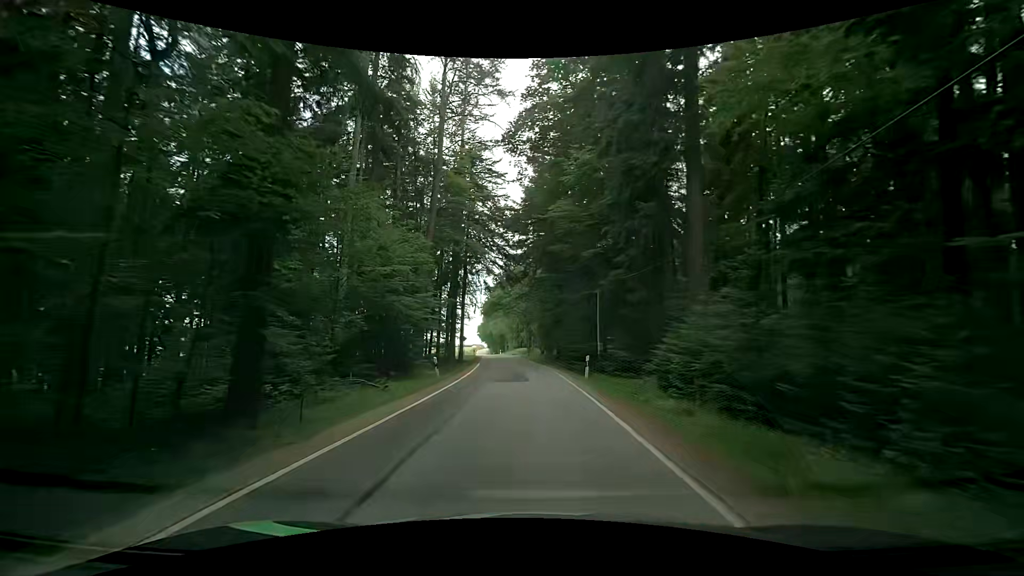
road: tertiary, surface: asphalt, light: Day
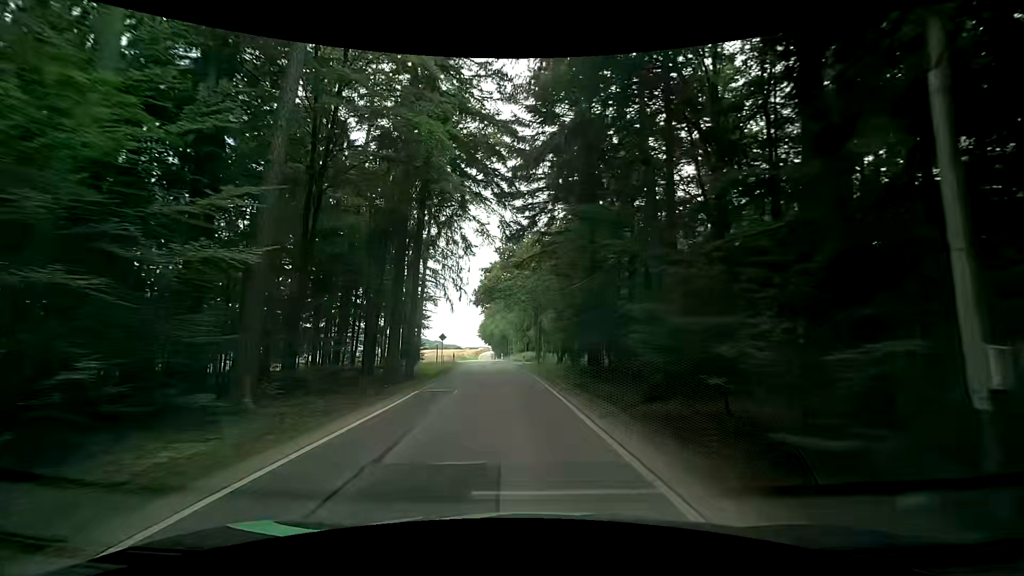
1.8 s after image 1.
(+0.2, +23.4) m; -1°
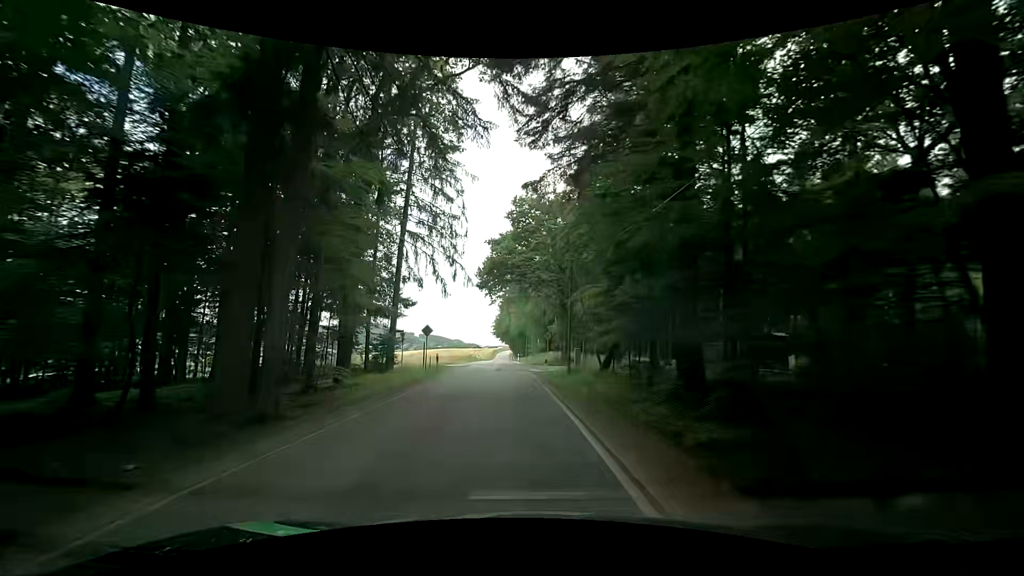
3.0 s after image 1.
(-0.1, +15.5) m; -2°
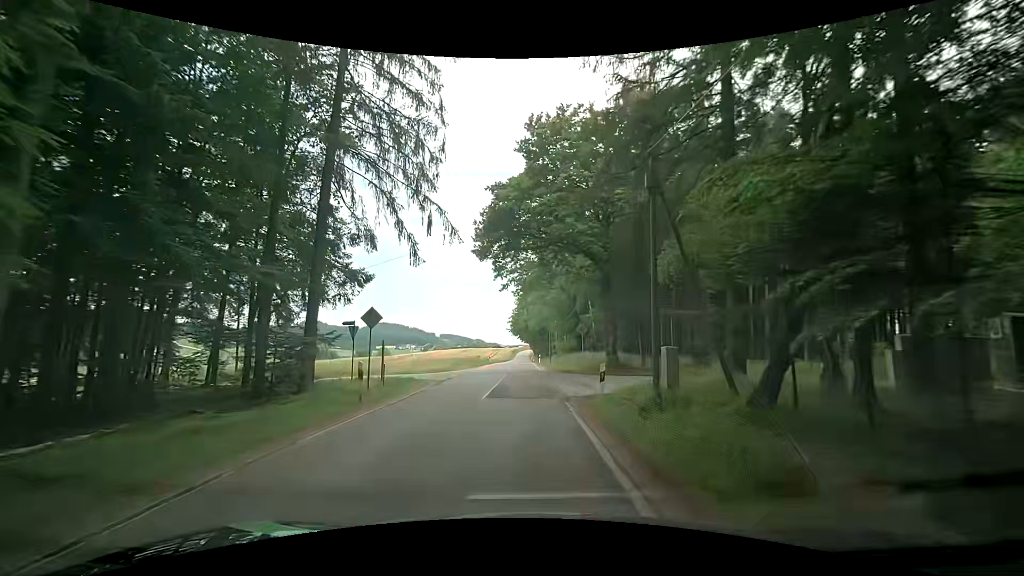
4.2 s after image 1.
(0.0, +15.4) m; -3°
